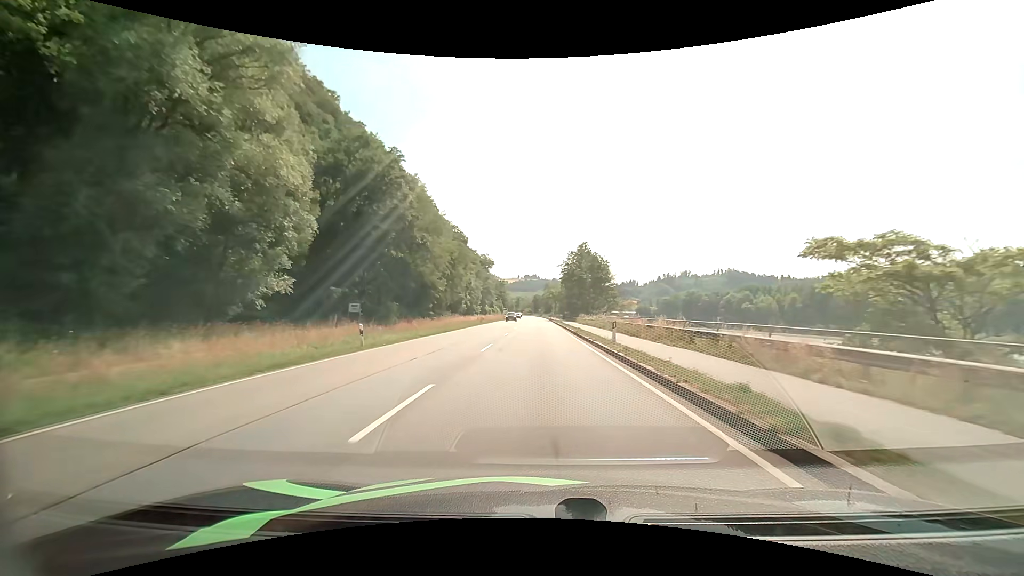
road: primary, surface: asphalt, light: Day
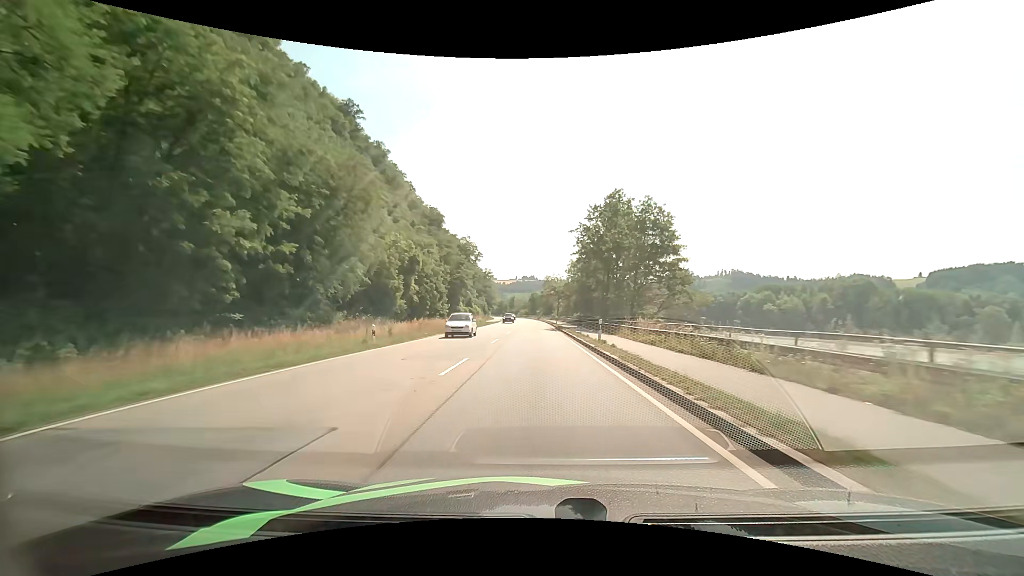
(+0.1, +42.3) m; 0°
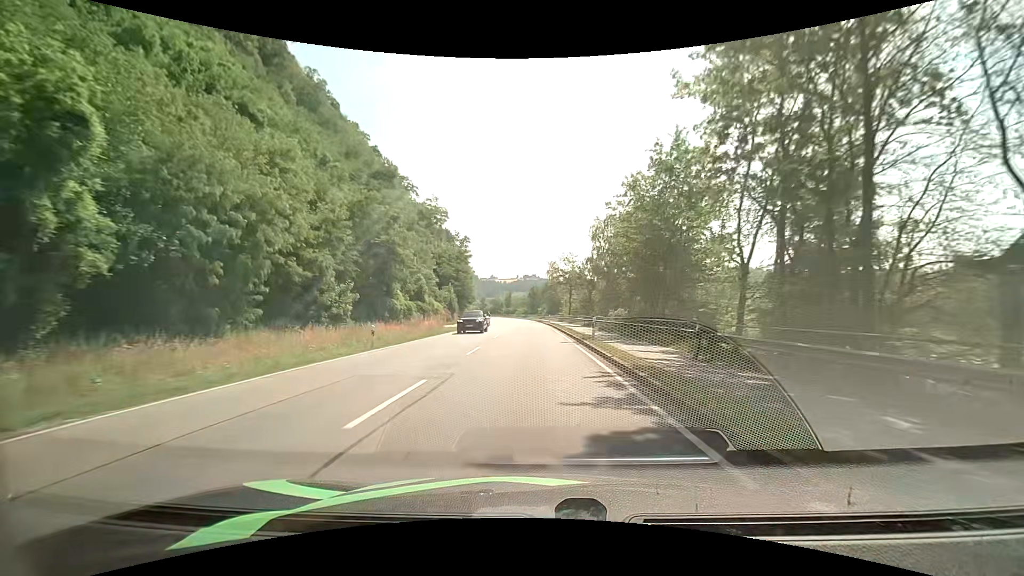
(-0.1, +42.6) m; 0°
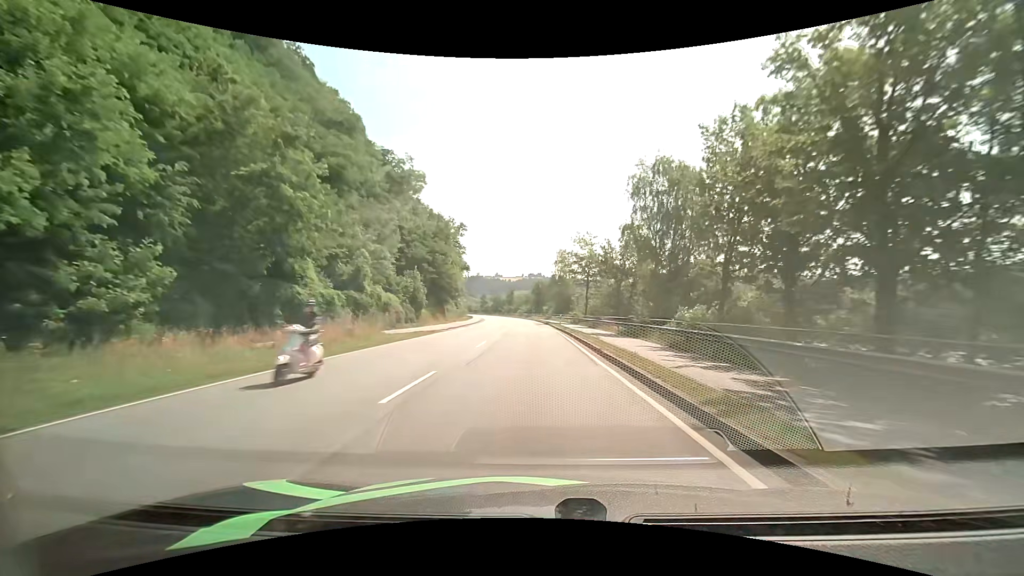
(-0.2, +21.2) m; -1°
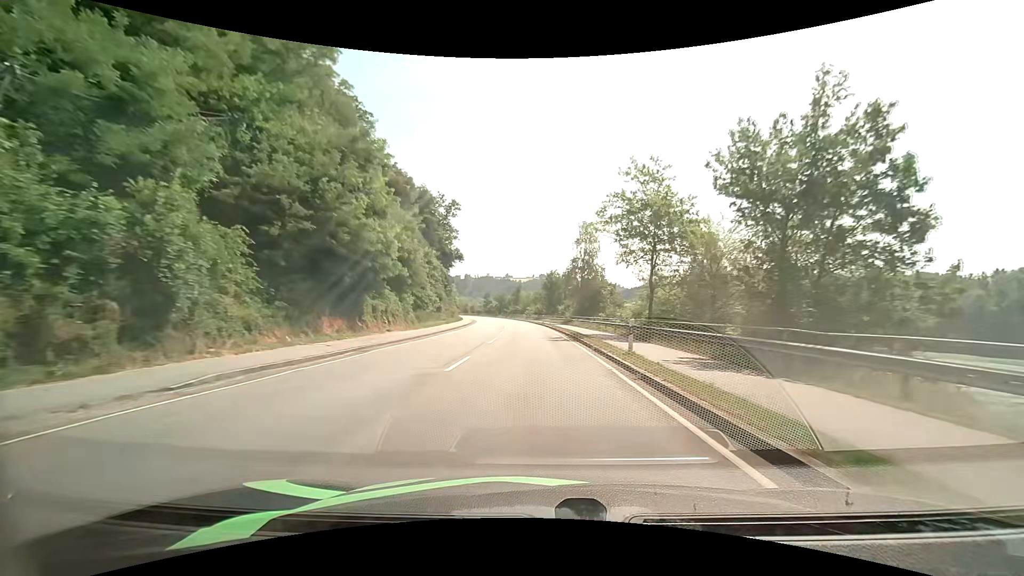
(-0.4, +31.7) m; -1°
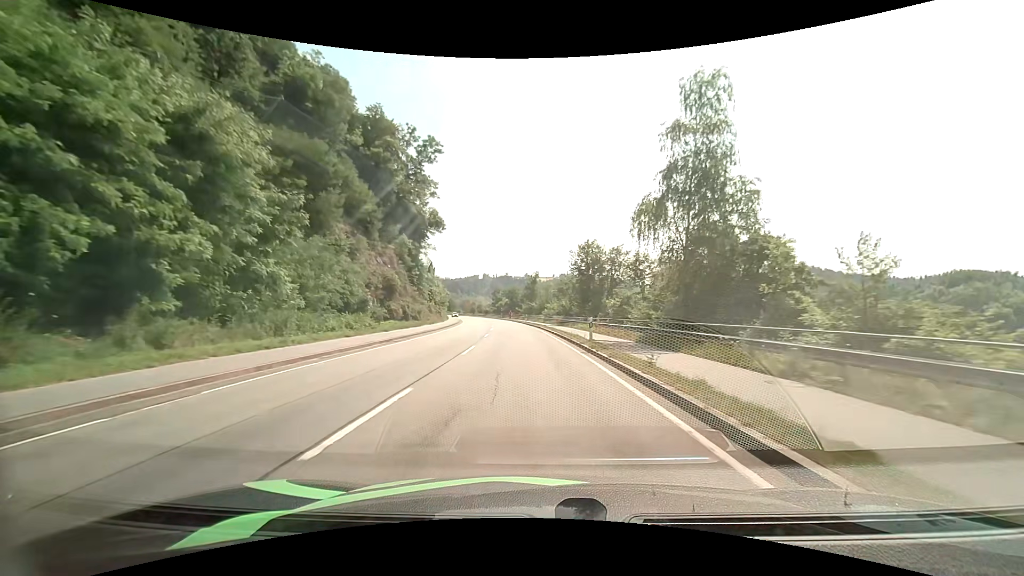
(-0.9, +42.7) m; -2°
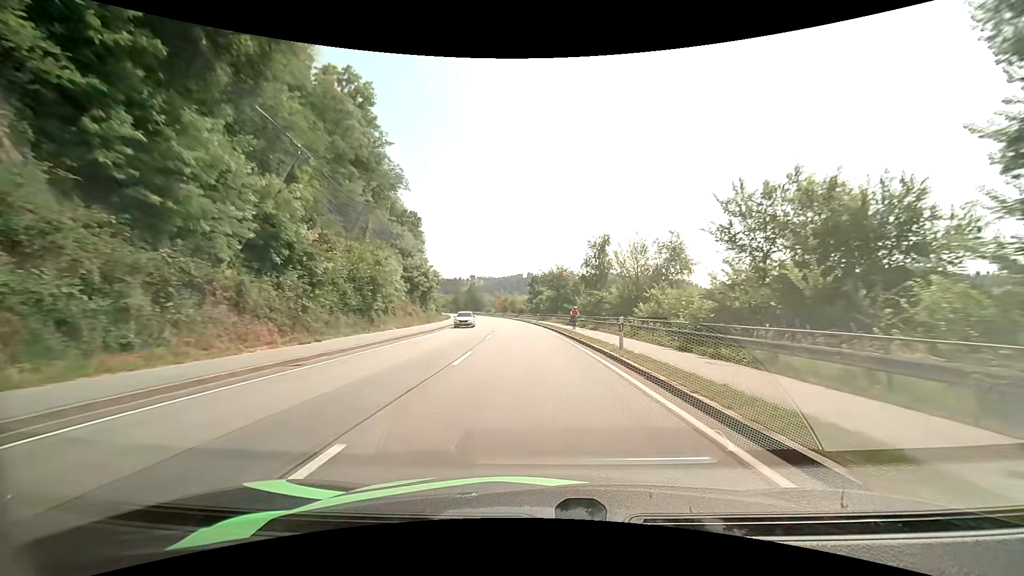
(-2.8, +52.5) m; -5°
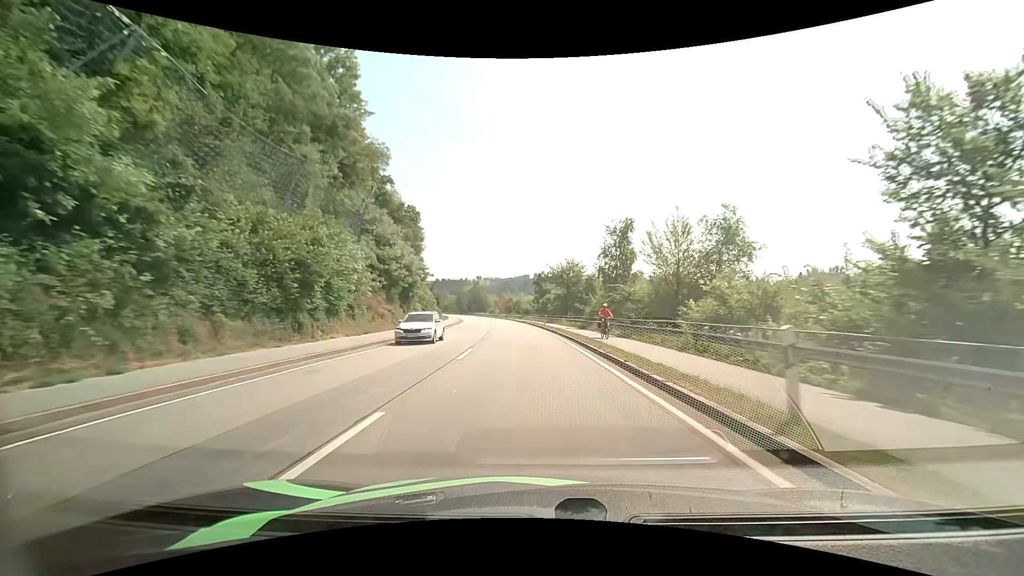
(-0.1, +10.5) m; -1°
(0, +10) (0, +20) (-1, +30) (-1, +40) (-2, +50) (-3, +60) (-4, +70) (-5, +80) (-7, +90) (-8, +100) m
